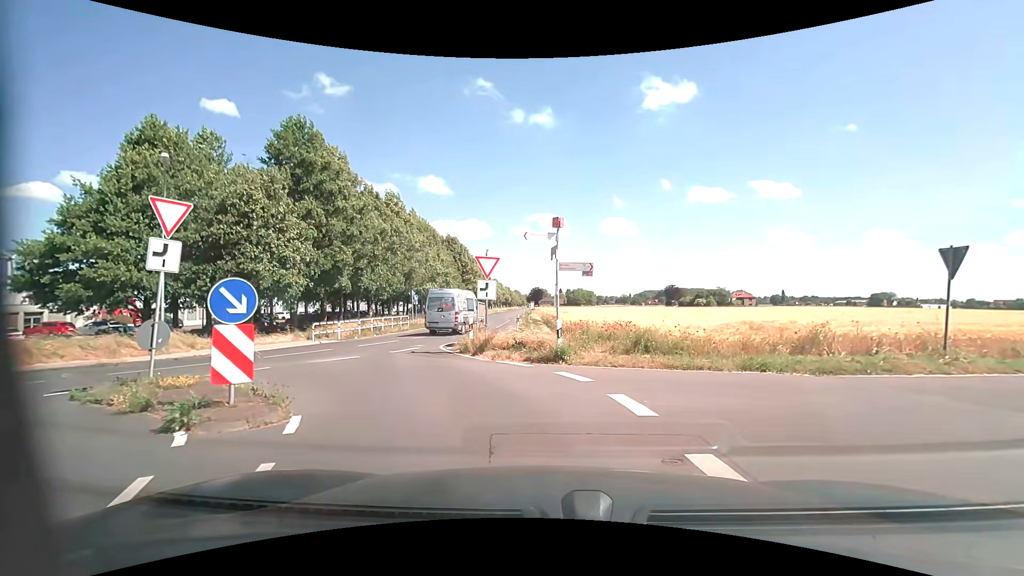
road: unclassified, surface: asphalt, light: Day
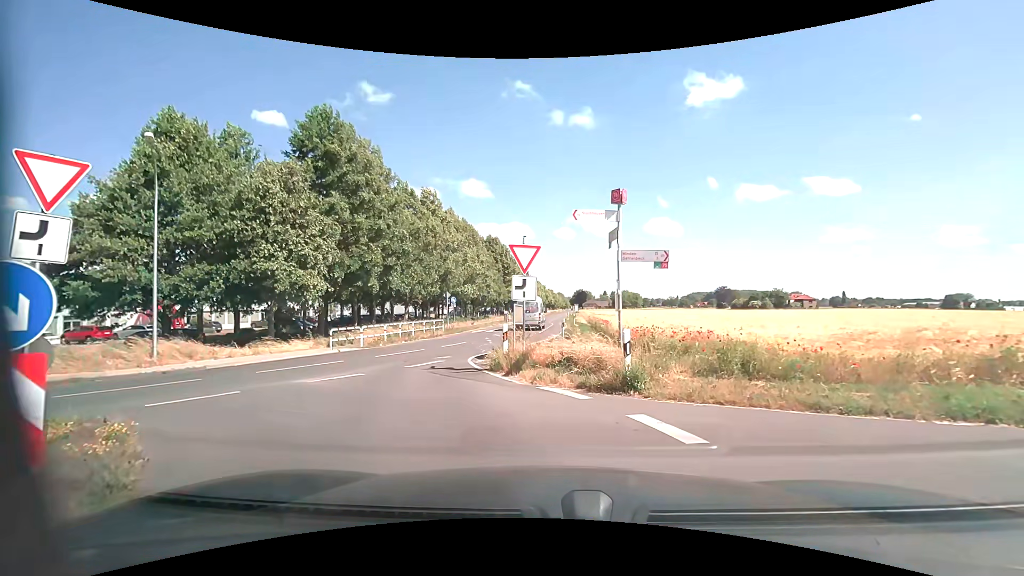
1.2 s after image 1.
(-0.1, +3.6) m; -3°
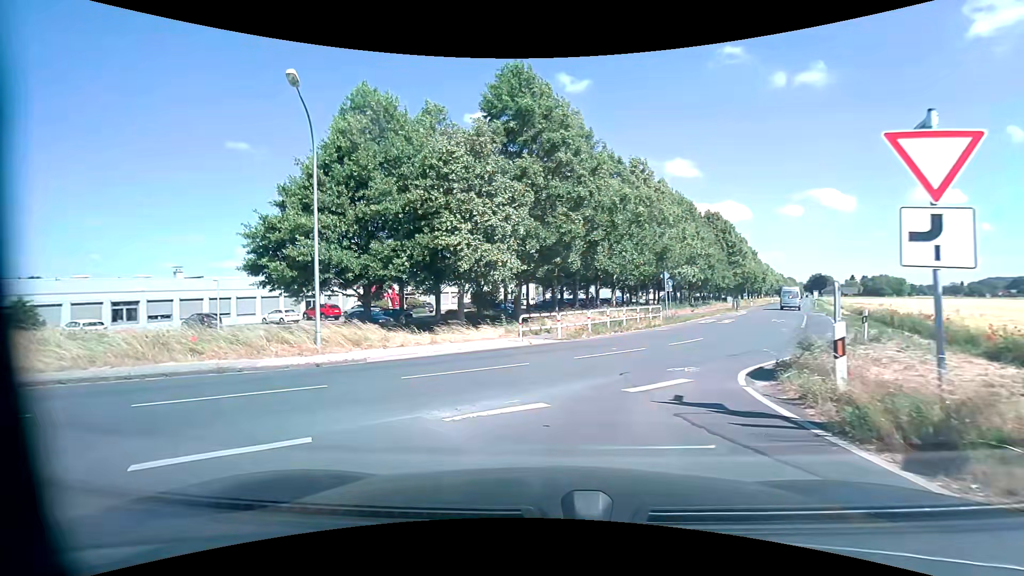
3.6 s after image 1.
(-1.2, +6.2) m; -24°
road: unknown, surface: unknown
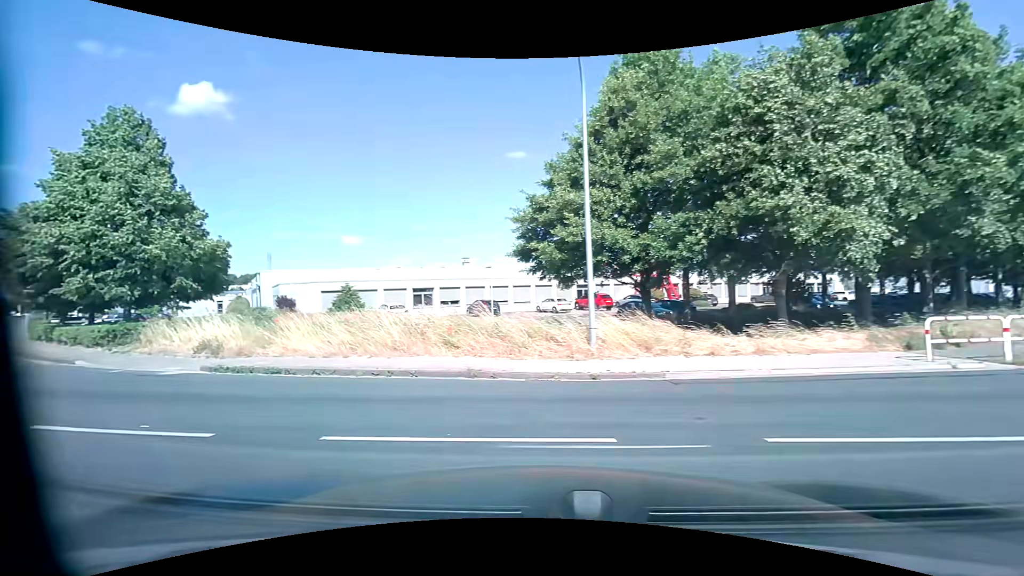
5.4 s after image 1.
(-1.1, +4.8) m; -30°
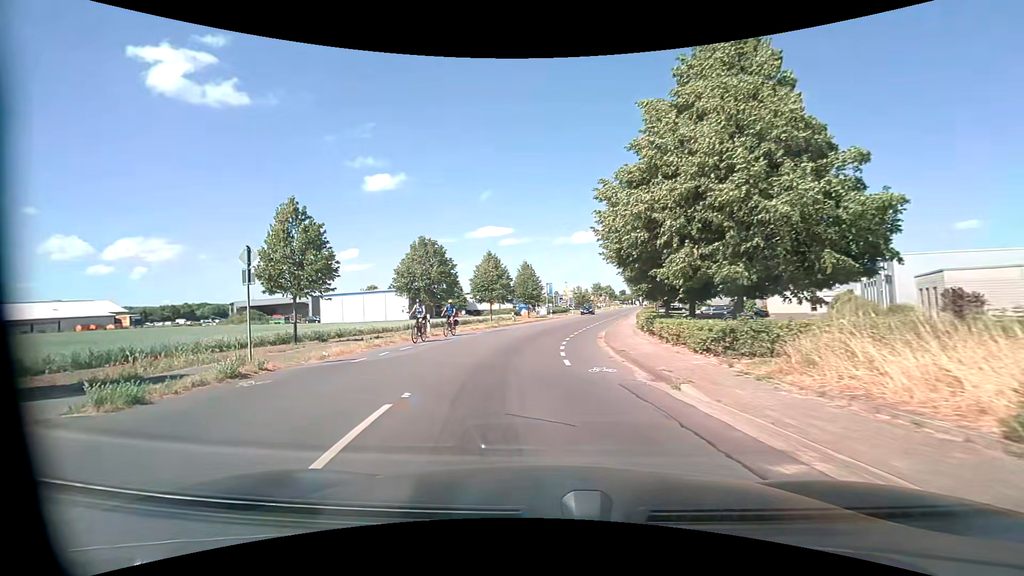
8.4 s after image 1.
(-6.3, +9.2) m; -60°
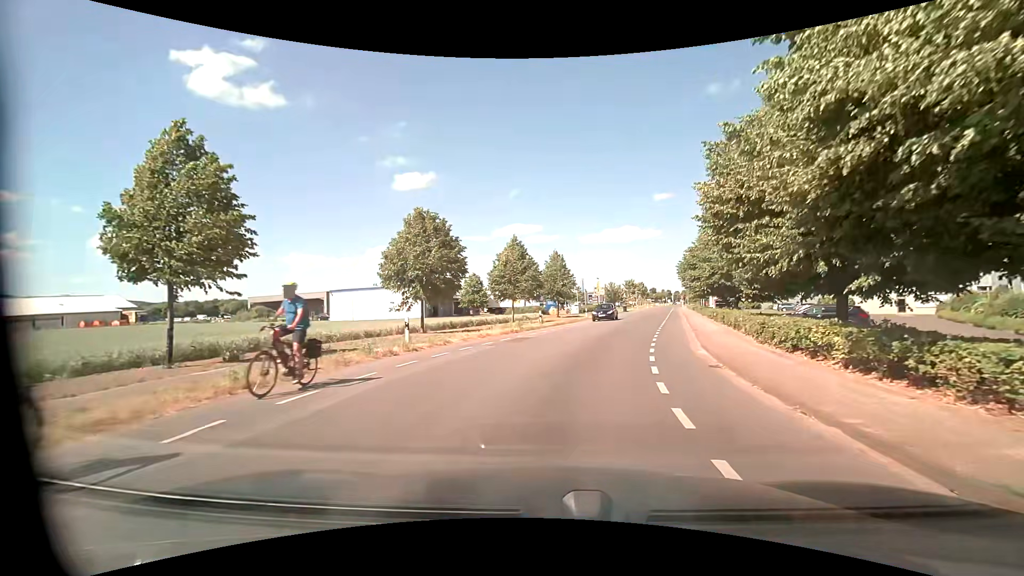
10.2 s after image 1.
(-0.8, +10.4) m; -2°
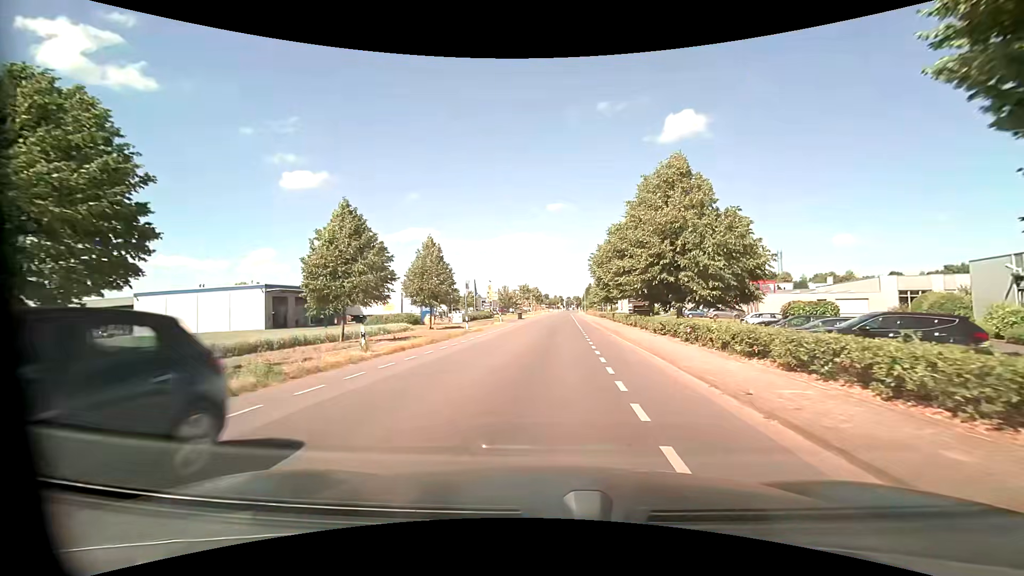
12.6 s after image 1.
(+1.4, +16.5) m; +10°
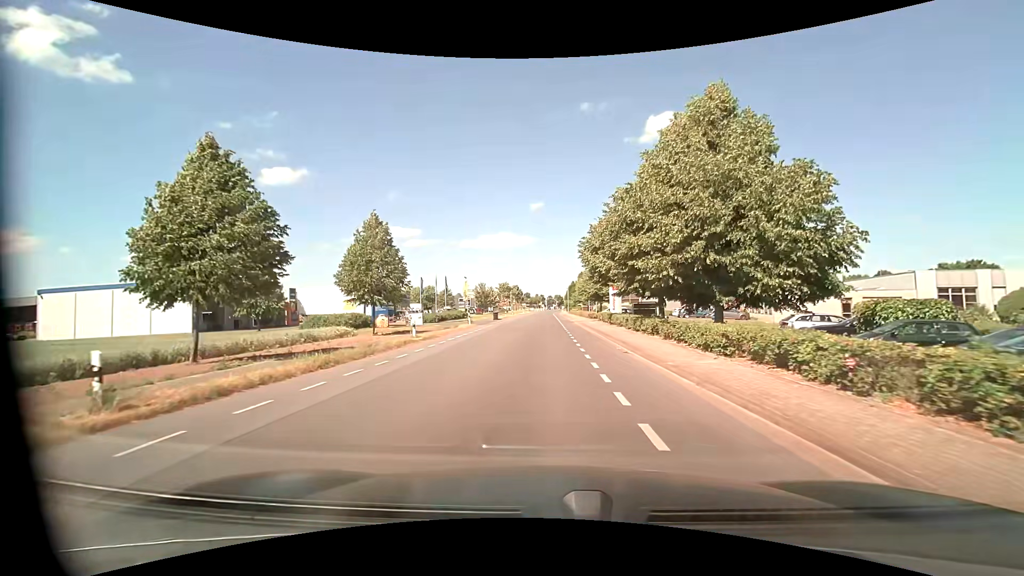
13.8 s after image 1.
(+0.2, +9.7) m; +2°
